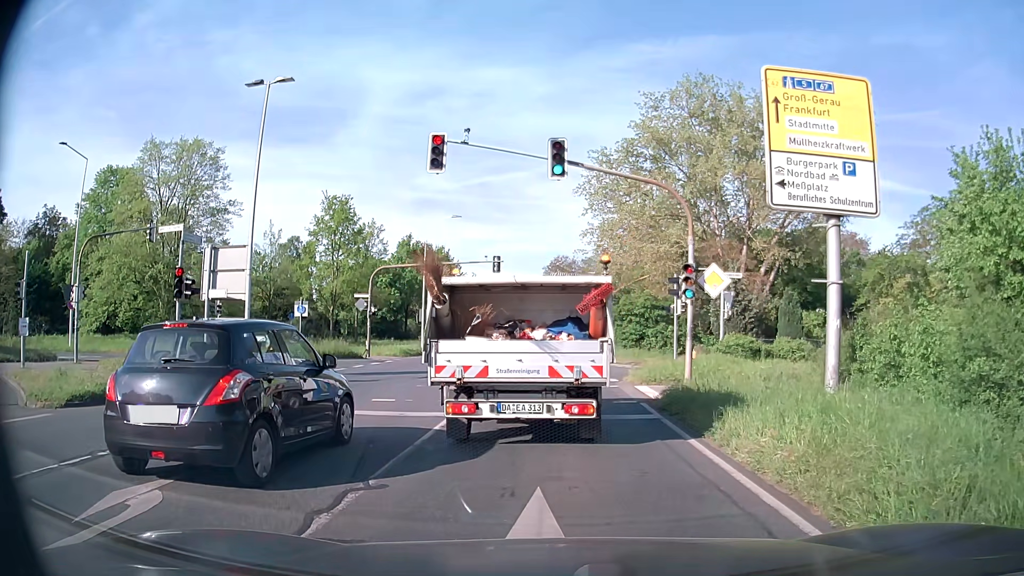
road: secondary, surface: asphalt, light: Day
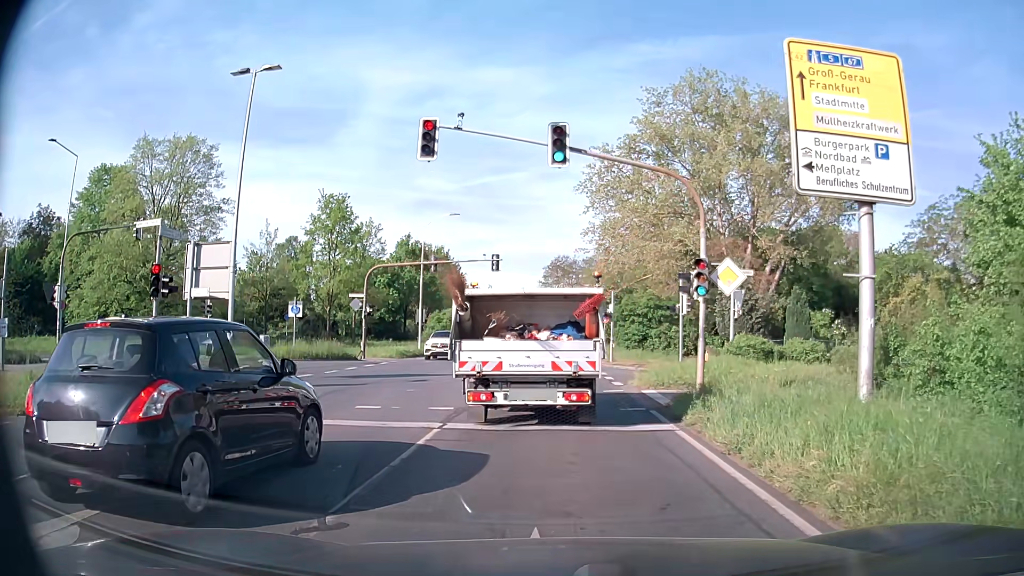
(0.0, +1.3) m; +1°
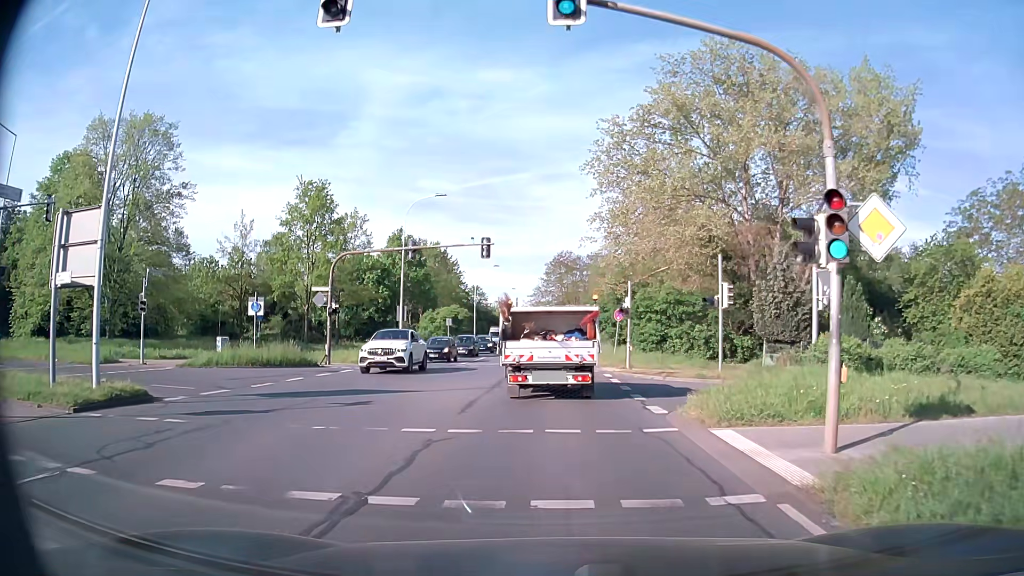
(0.0, +7.3) m; 0°
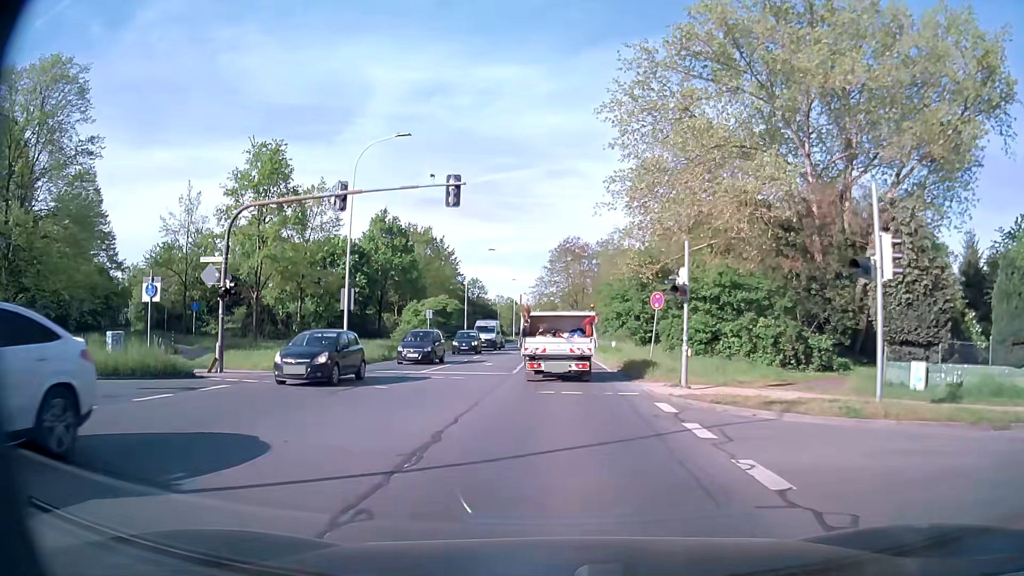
(0.0, +12.4) m; 0°
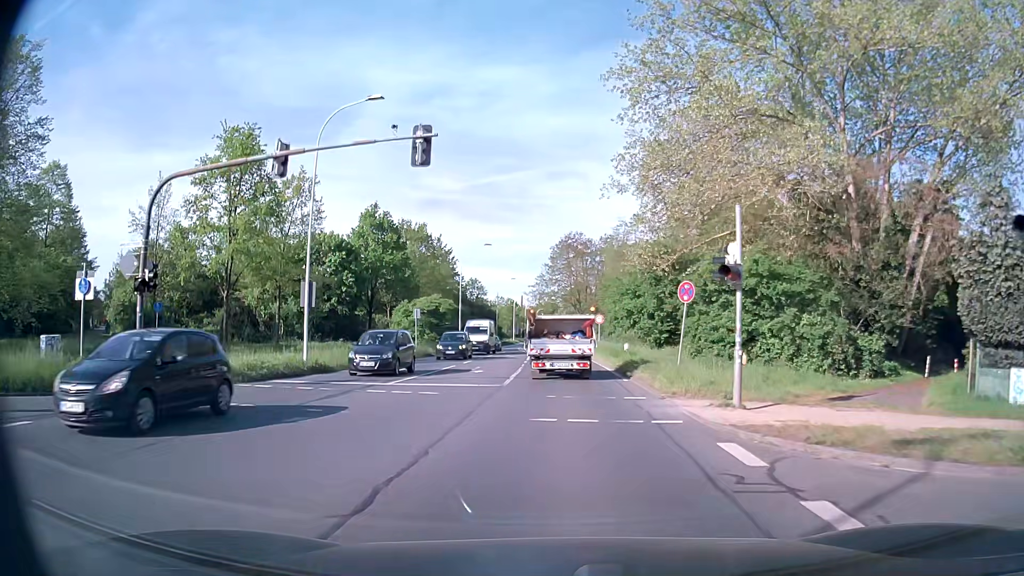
(0.0, +5.3) m; 0°
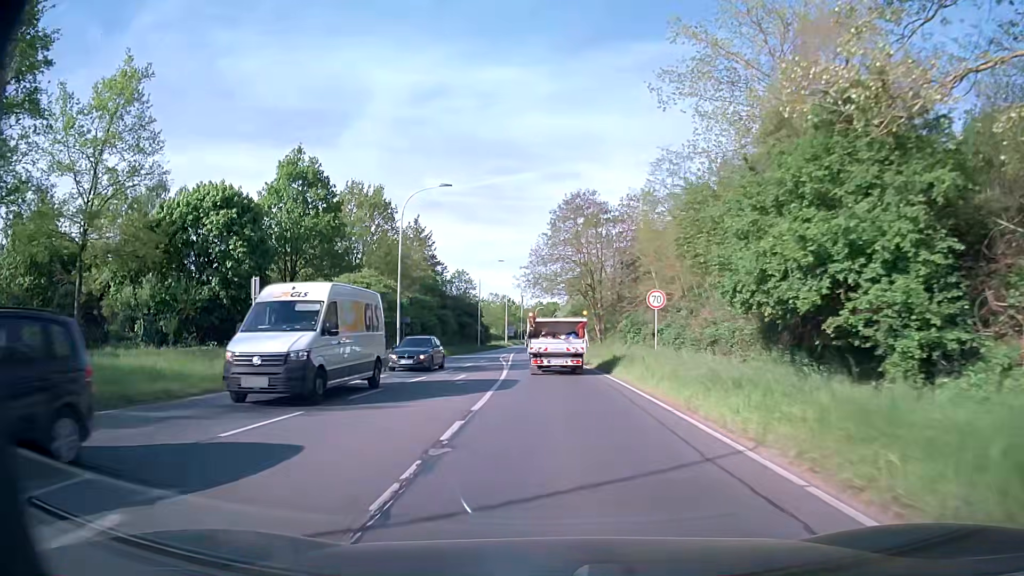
(-0.2, +26.2) m; -1°
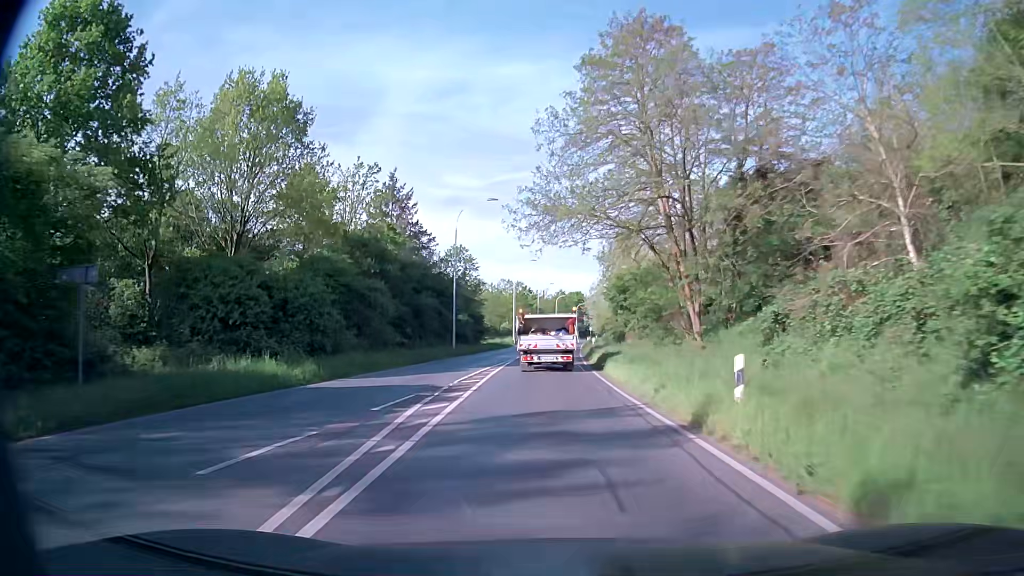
(-0.4, +32.9) m; -2°
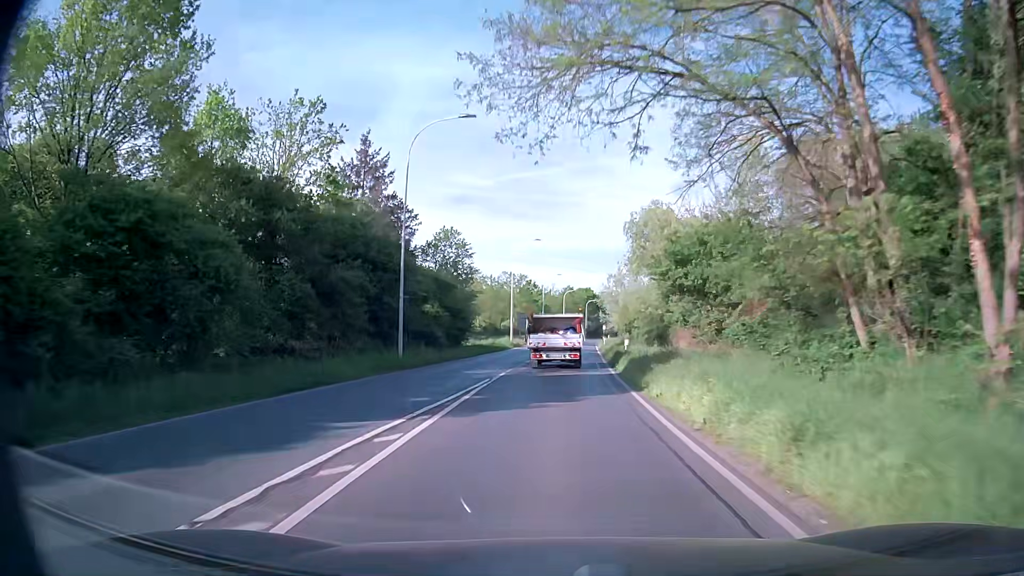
(0.0, +17.3) m; 0°
(0, +10) (0, +20) (0, +30) (+1, +40) (+1, +50) (+2, +60) (+3, +70) (+3, +80) (+4, +90) (+5, +100) m
